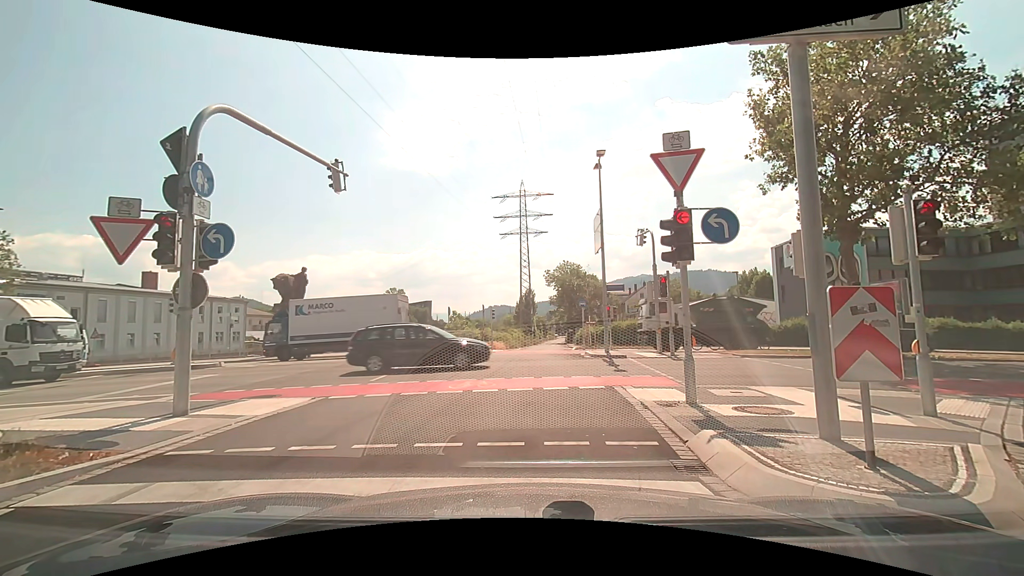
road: trunk_link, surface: asphalt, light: Day
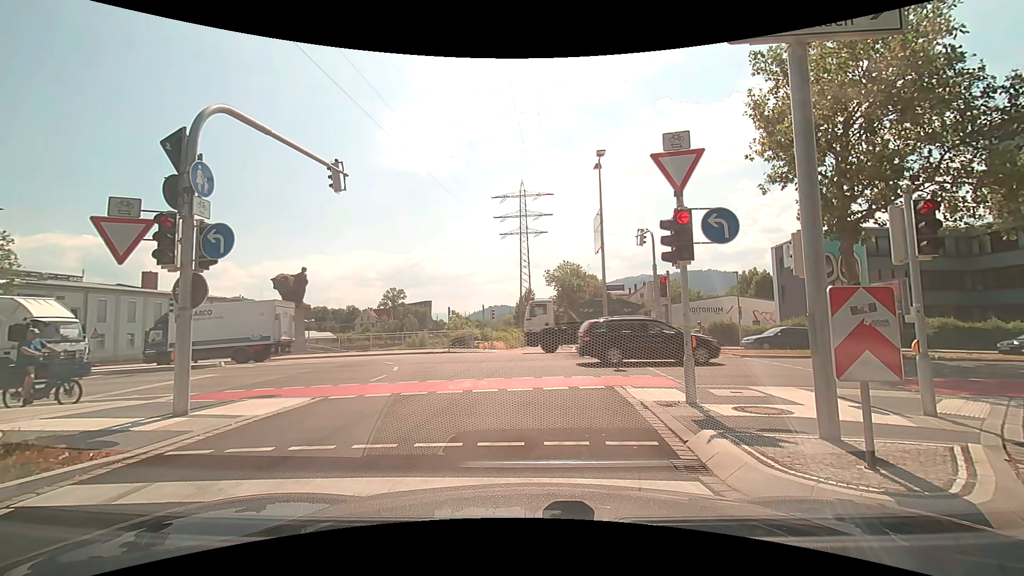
(0.0, 0.0) m; 0°
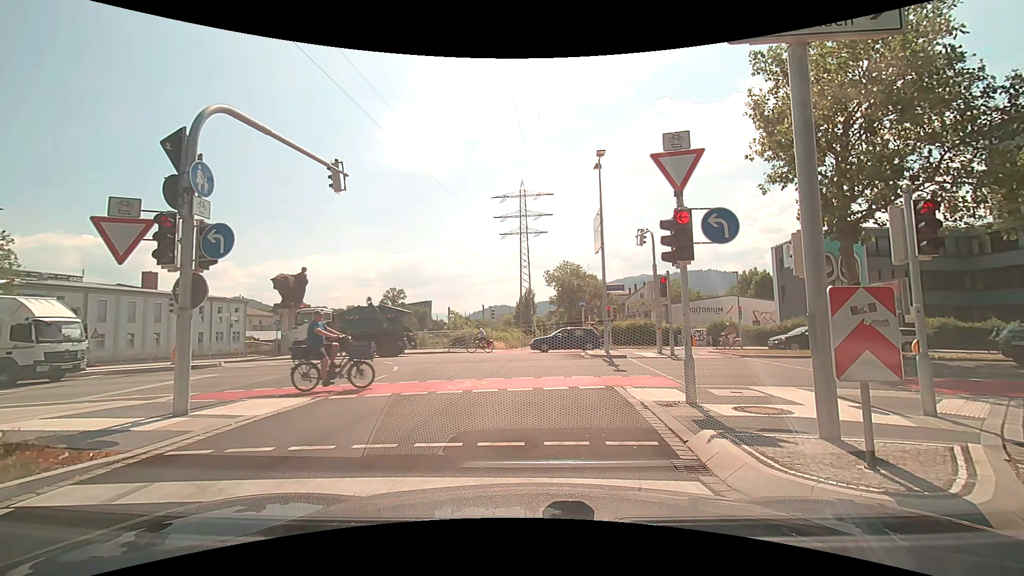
(0.0, 0.0) m; 0°
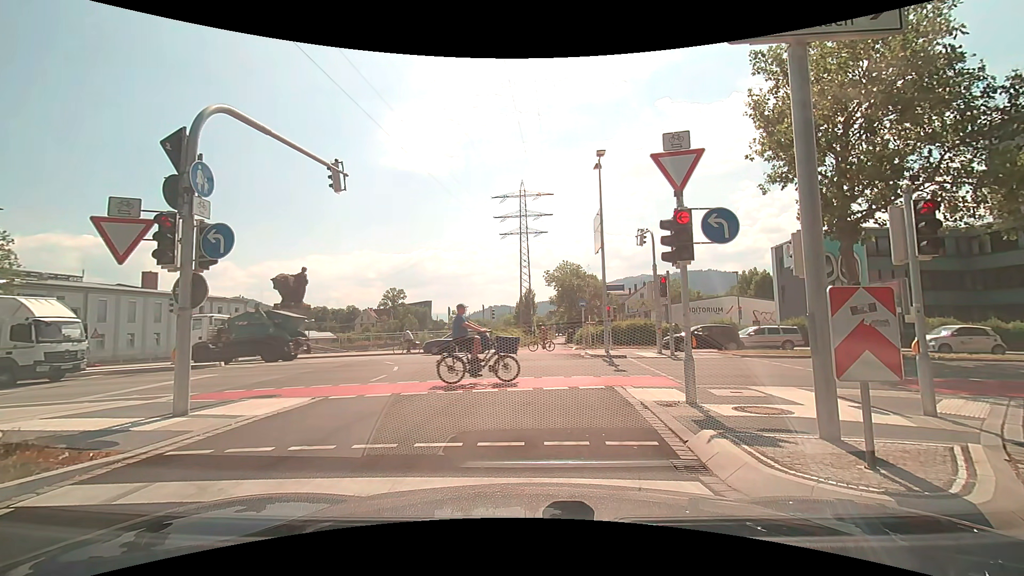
(0.0, 0.0) m; 0°
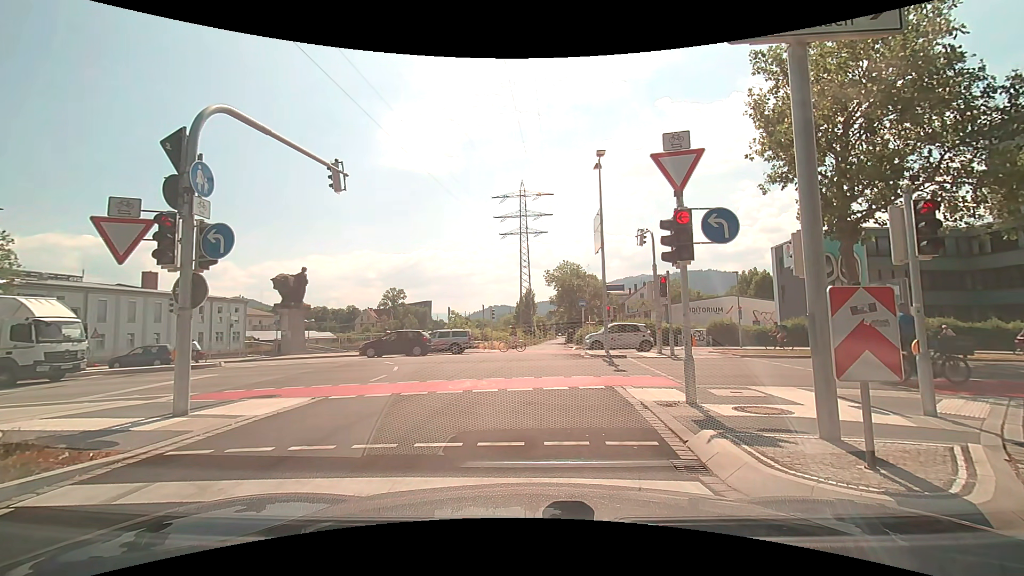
(0.0, 0.0) m; 0°
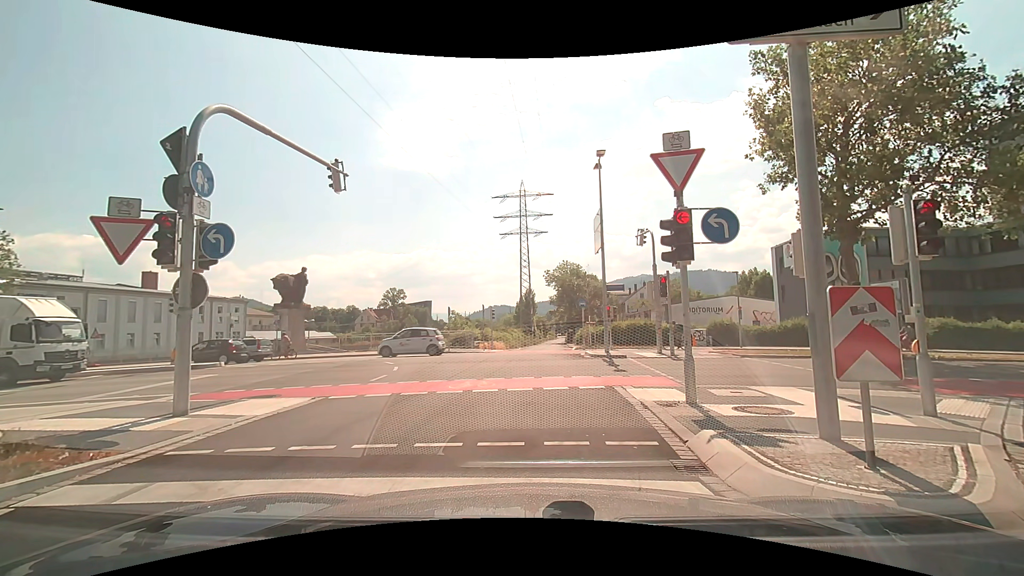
(0.0, 0.0) m; 0°
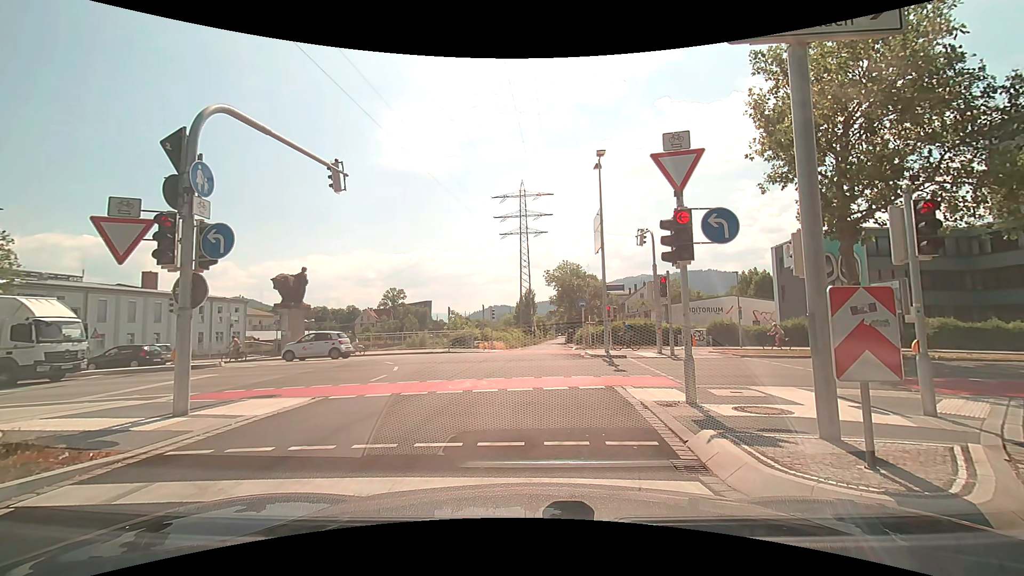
(0.0, 0.0) m; 0°
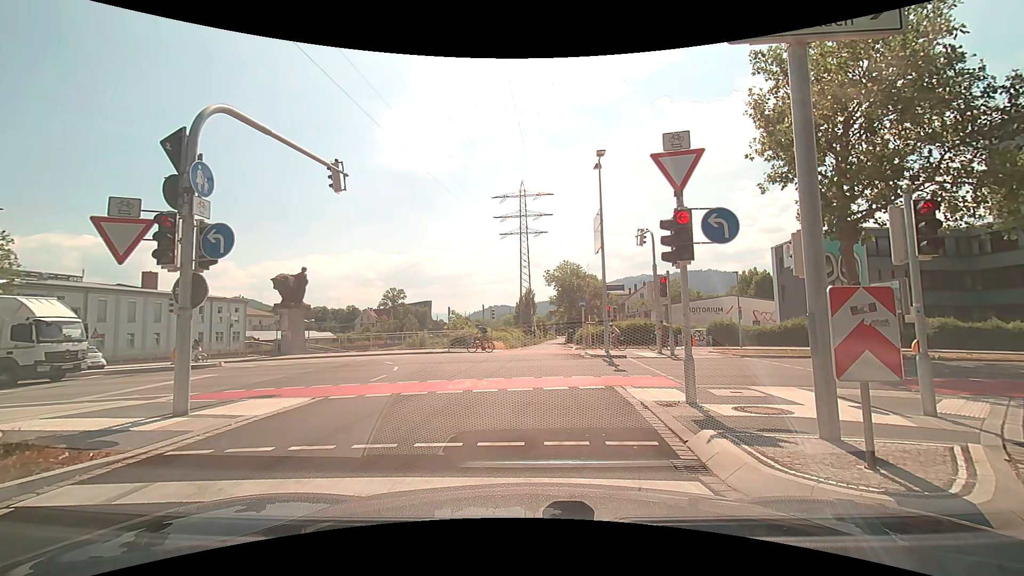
(0.0, 0.0) m; 0°
